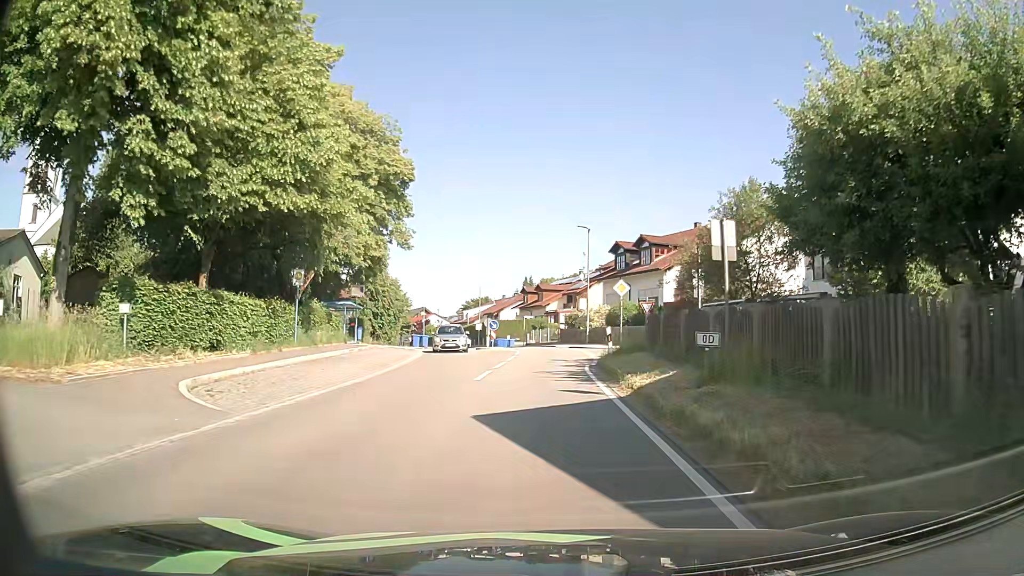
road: secondary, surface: asphalt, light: Day
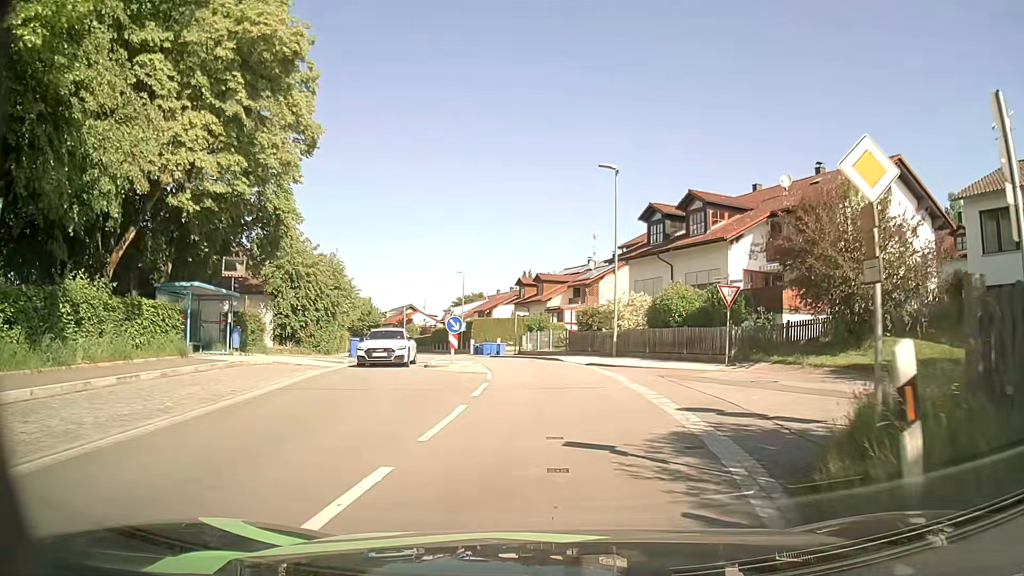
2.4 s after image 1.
(+0.1, +17.8) m; +1°
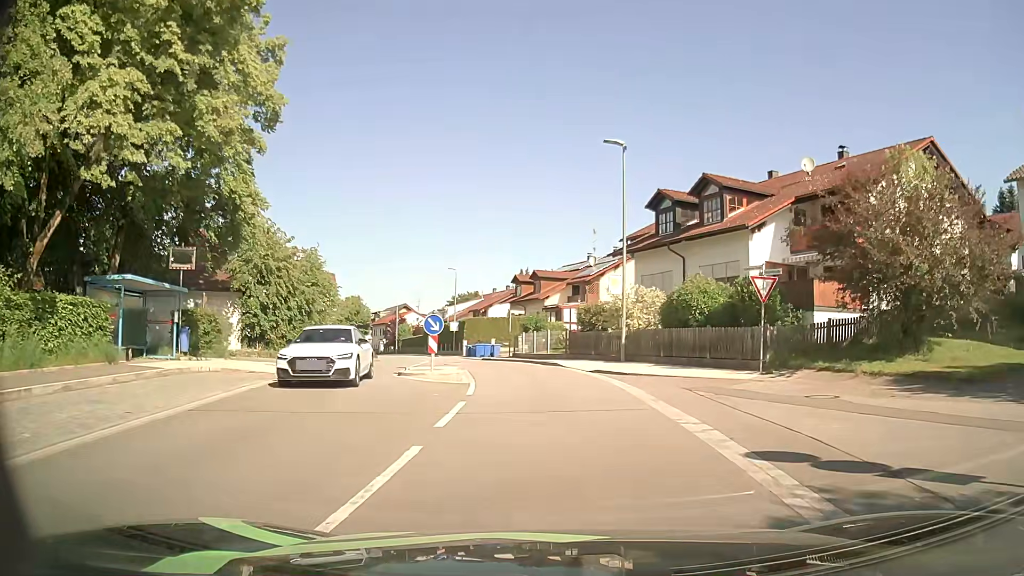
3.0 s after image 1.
(0.0, +3.9) m; -1°
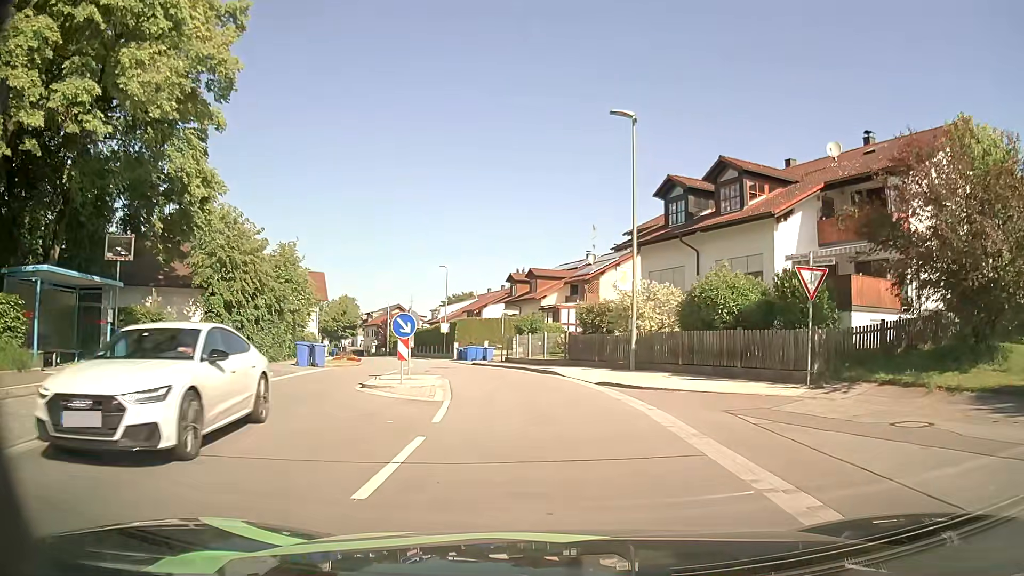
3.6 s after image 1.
(0.0, +3.7) m; +1°
